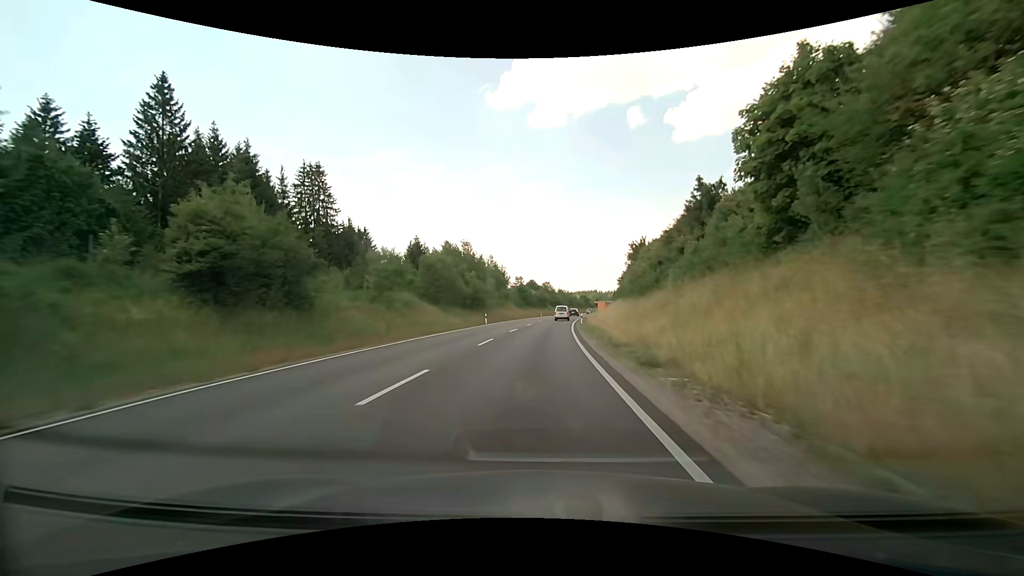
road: primary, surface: asphalt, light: Day
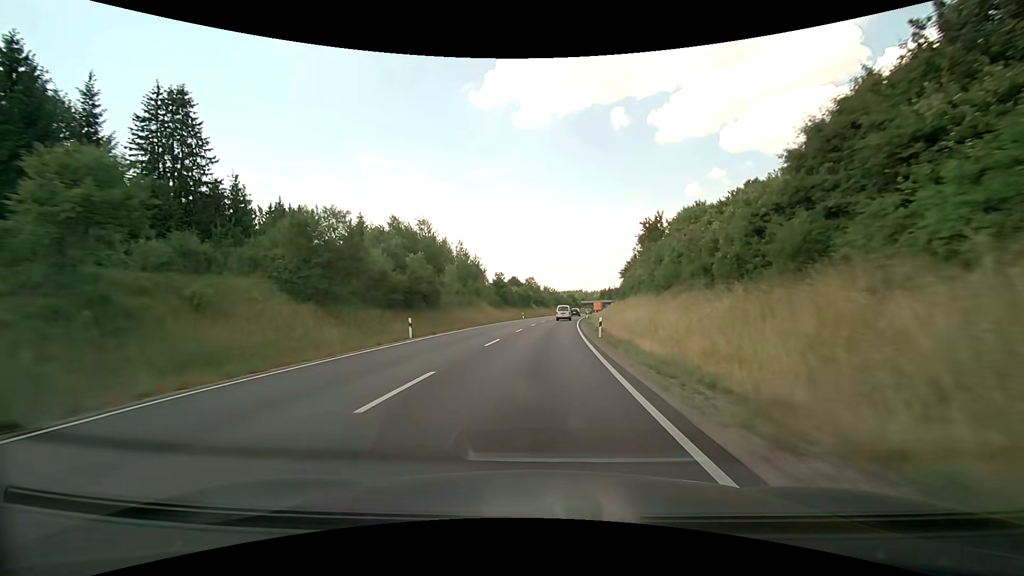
(+0.4, +24.6) m; +2°
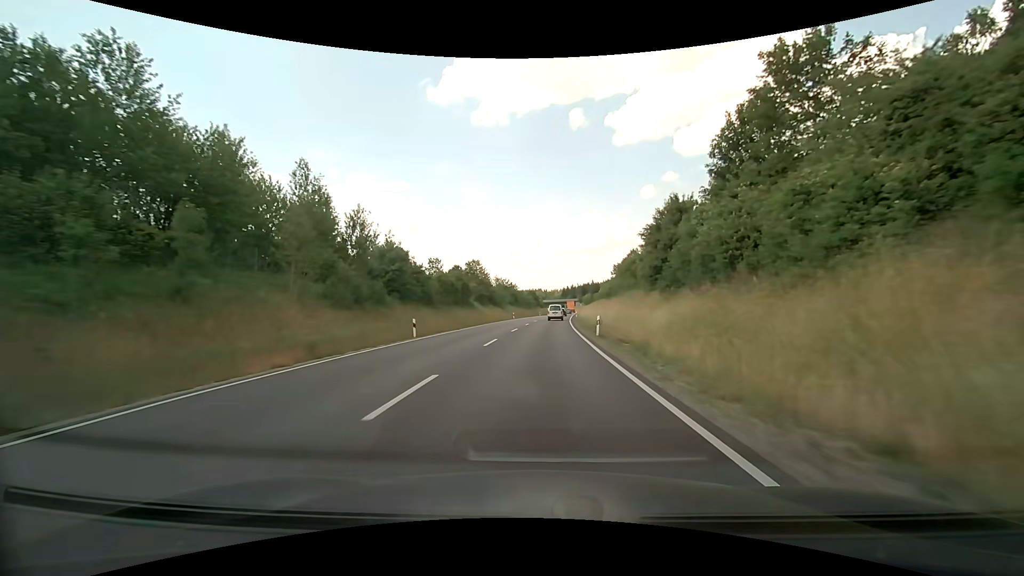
(+1.9, +48.6) m; +5°
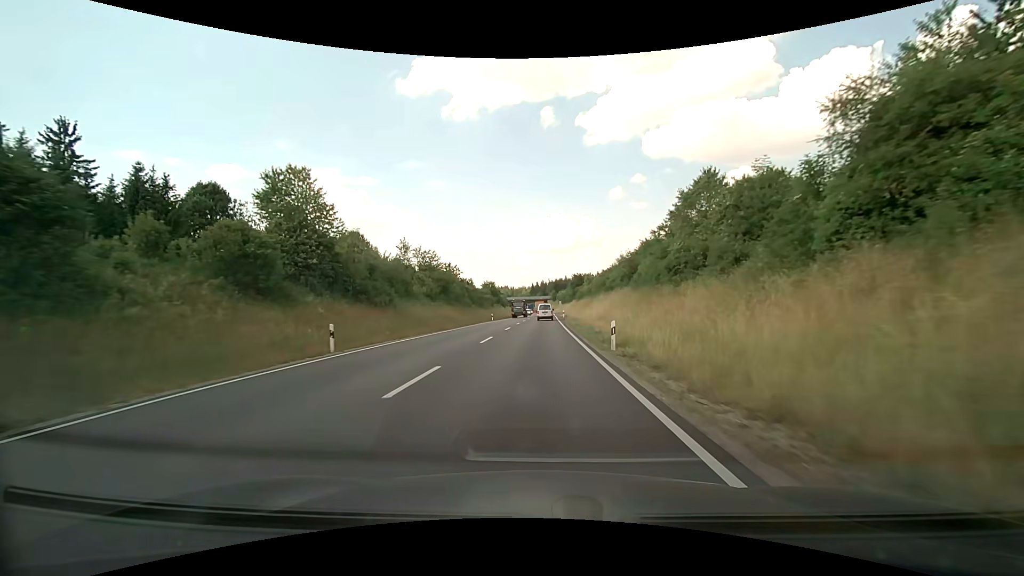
(+2.1, +58.7) m; +4°
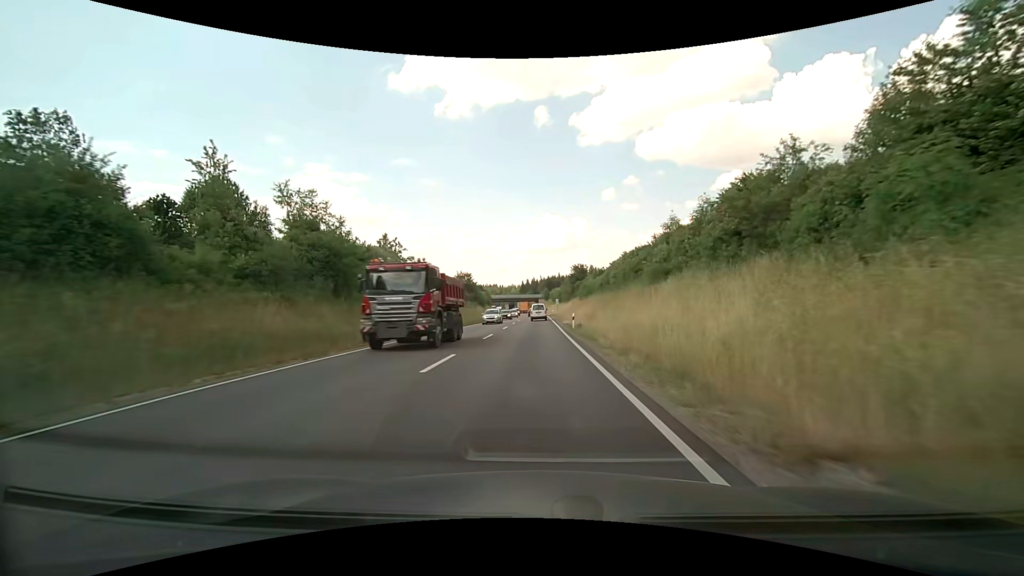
(+0.3, +33.0) m; +1°
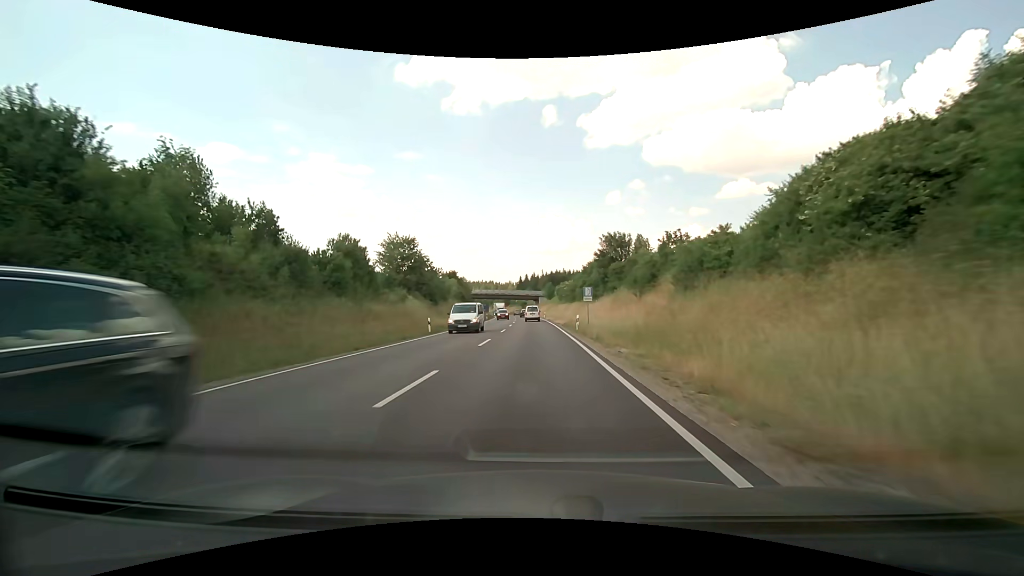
(-0.2, +51.9) m; 0°
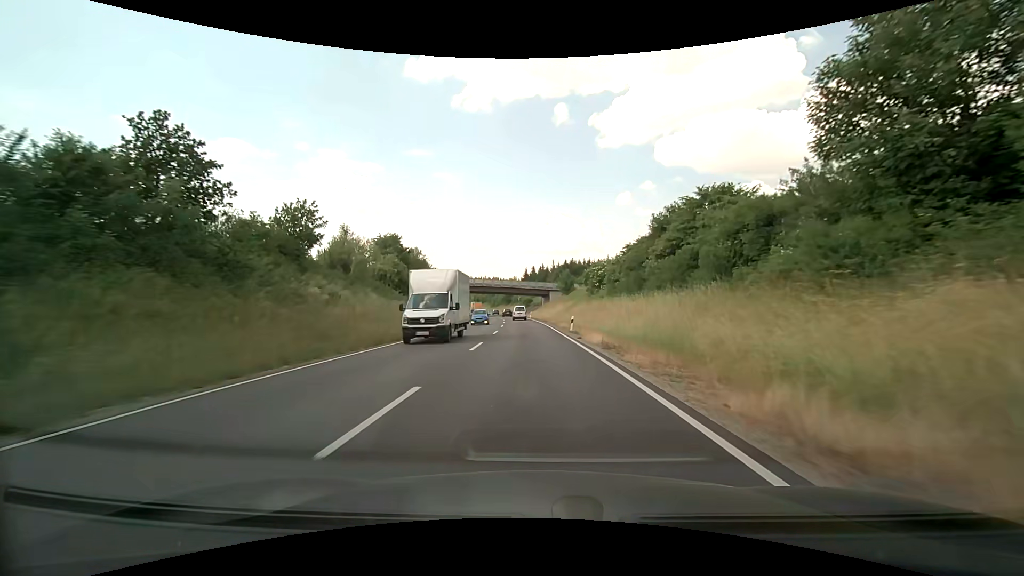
(-0.5, +50.6) m; -1°
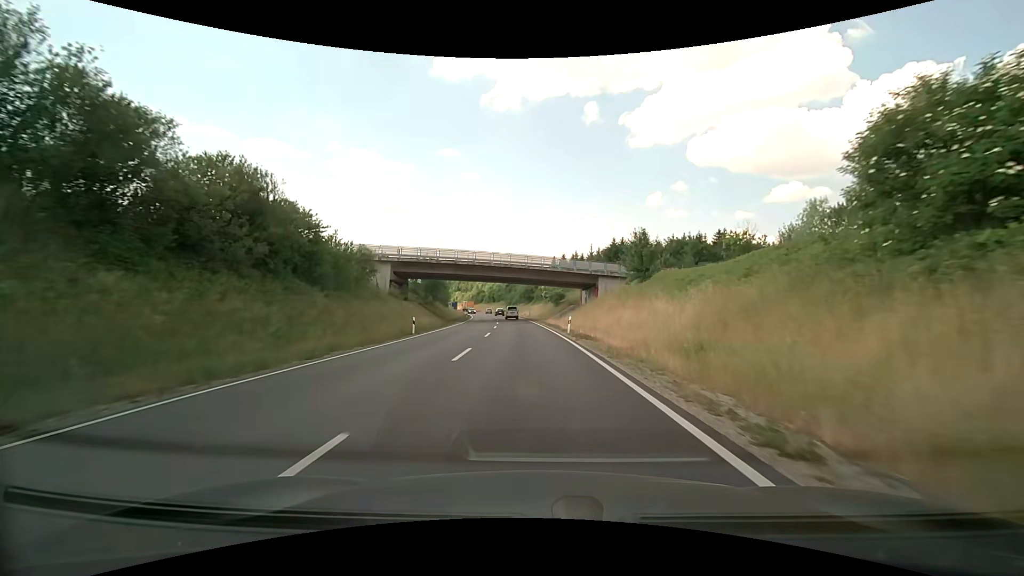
(-1.2, +51.9) m; -3°
(0, +10) (0, +20) (-1, +30) (-1, +40) (-2, +50) (-3, +60) (-4, +70) (-5, +80) (-6, +90) (-7, +100) m
